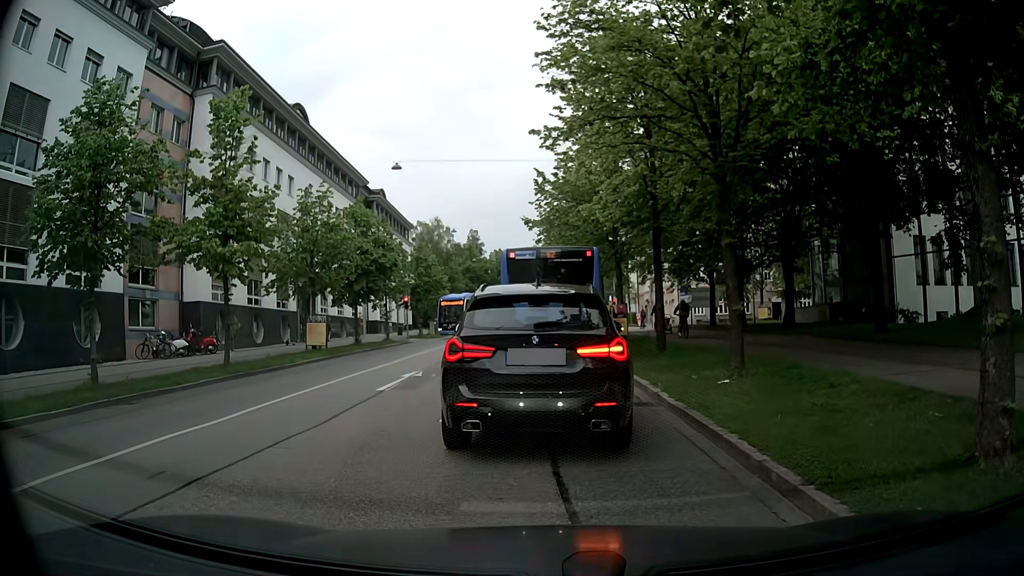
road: tertiary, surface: asphalt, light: Day
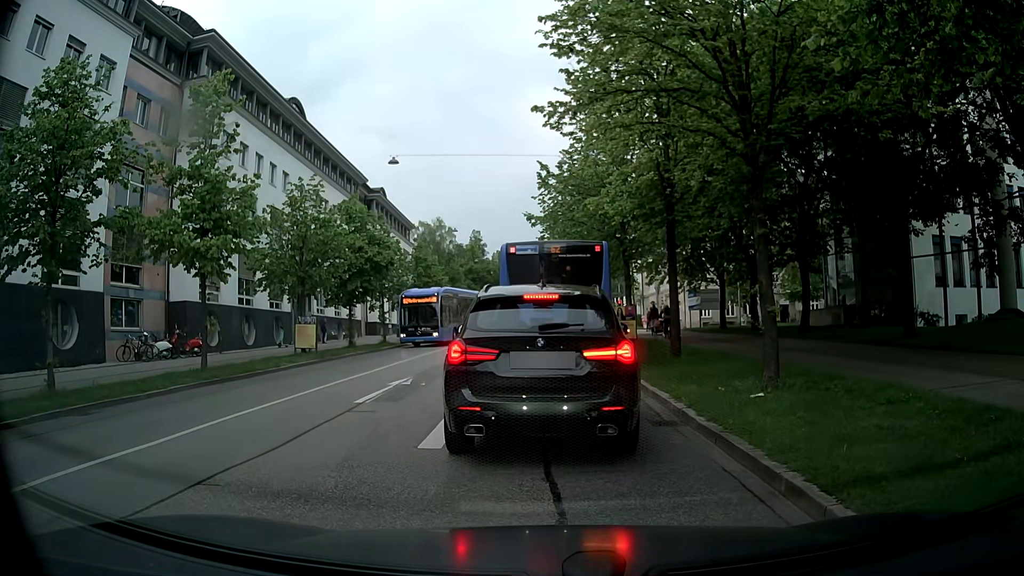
(0.0, +1.7) m; 0°
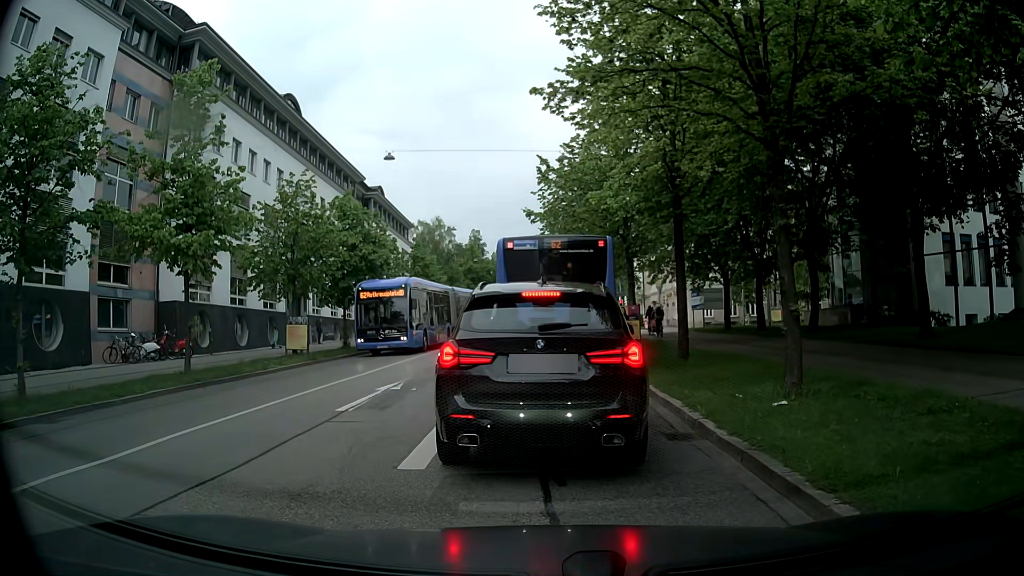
(0.0, +1.0) m; 0°
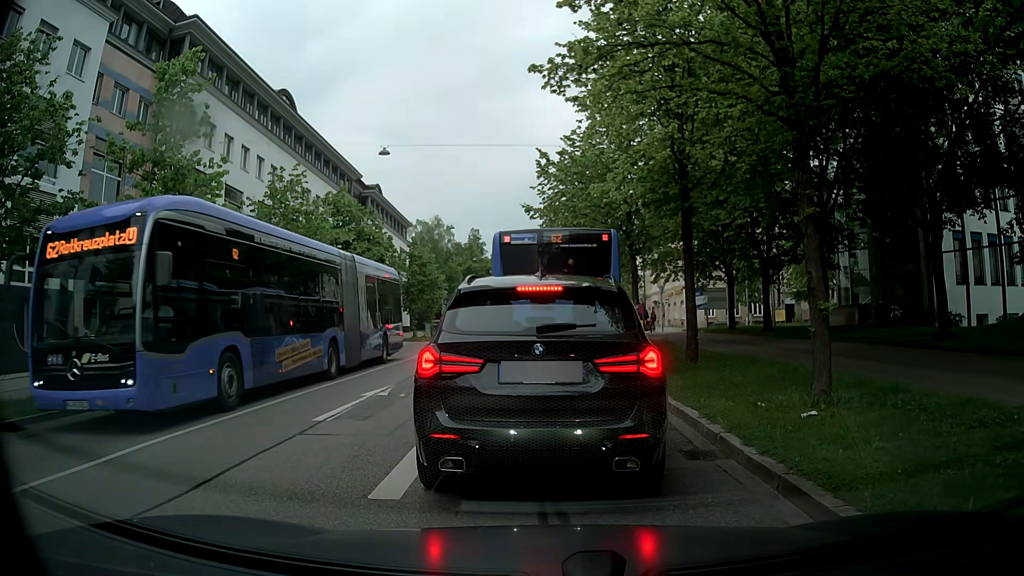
(0.0, +1.1) m; 0°
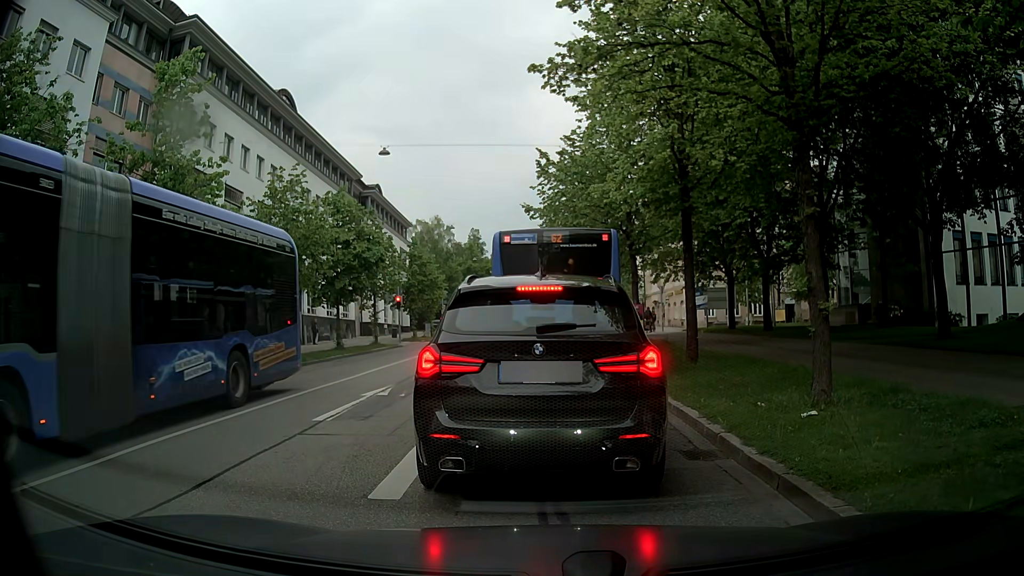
(0.0, 0.0) m; 0°
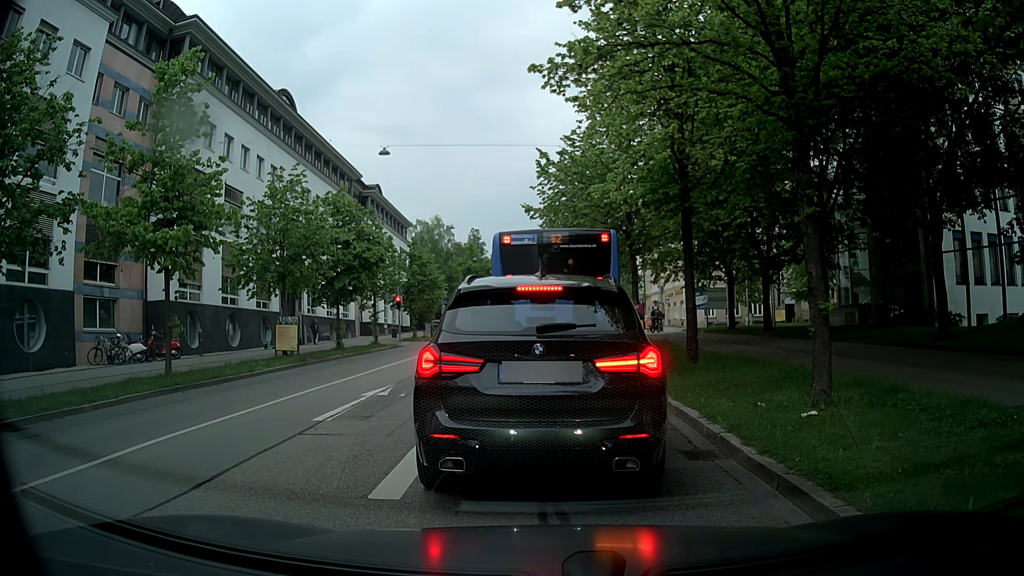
(0.0, 0.0) m; 0°
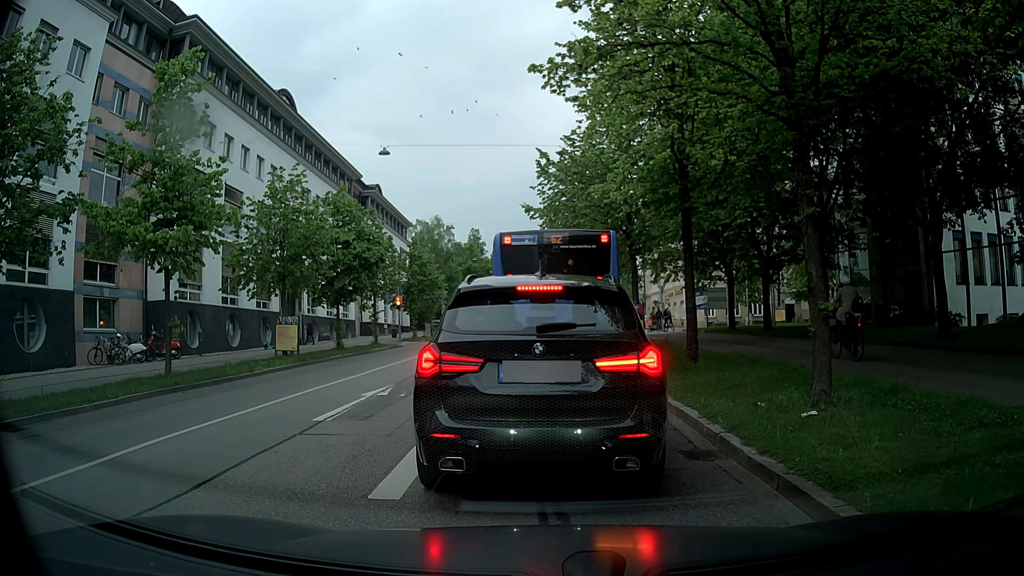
(0.0, 0.0) m; 0°
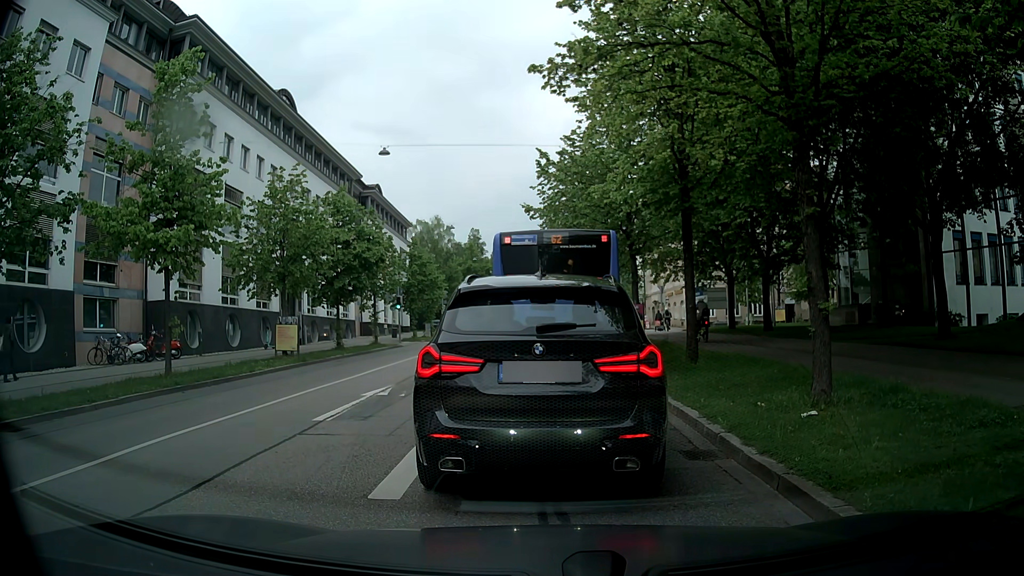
(0.0, 0.0) m; 0°
